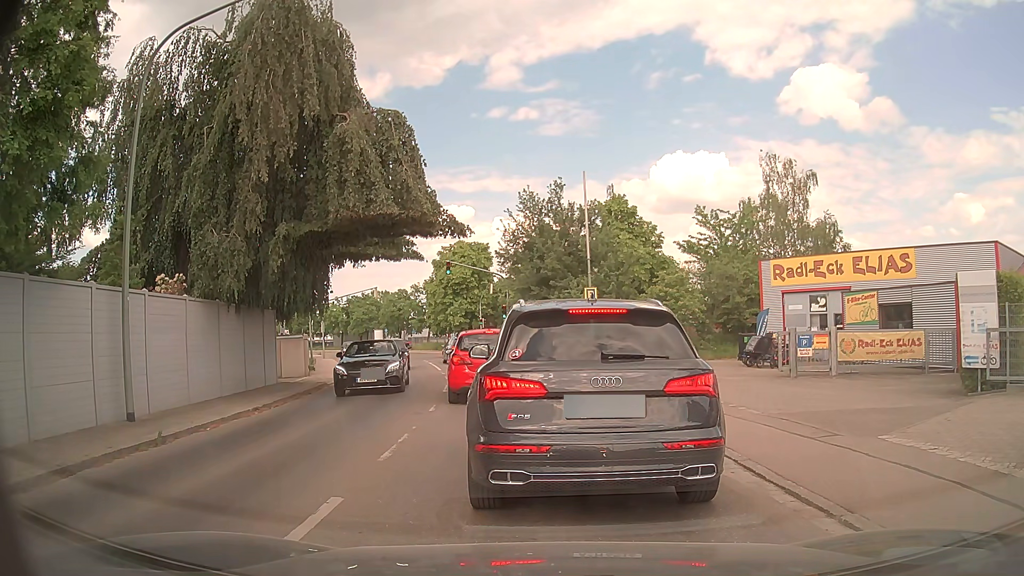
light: Day
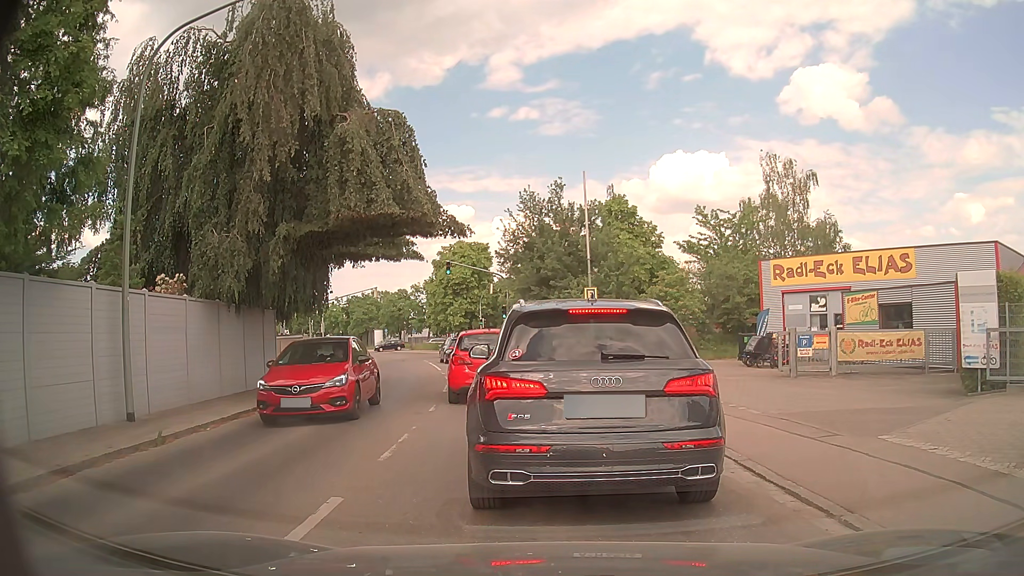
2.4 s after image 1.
(0.0, 0.0) m; 0°
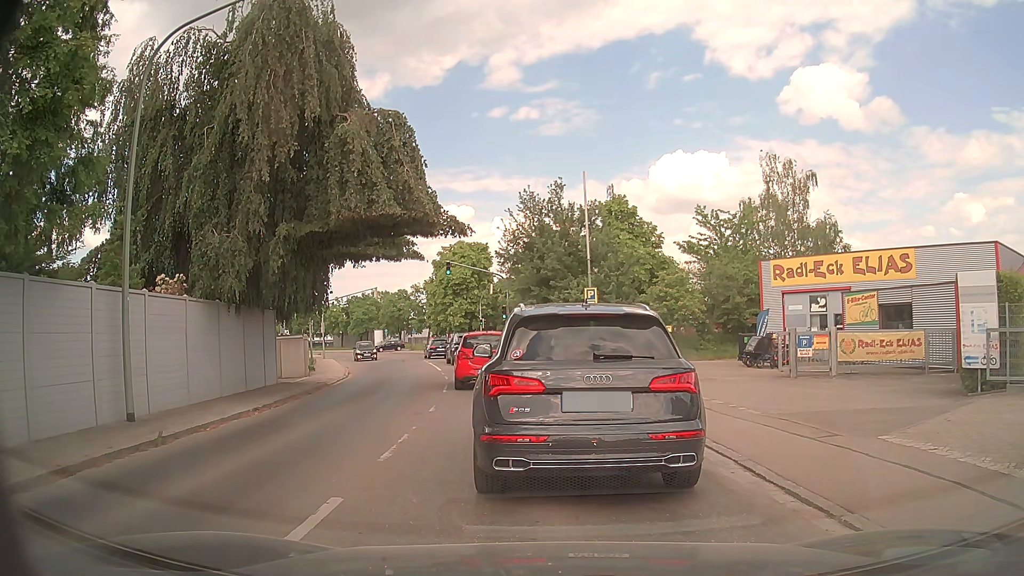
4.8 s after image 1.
(0.0, 0.0) m; 0°
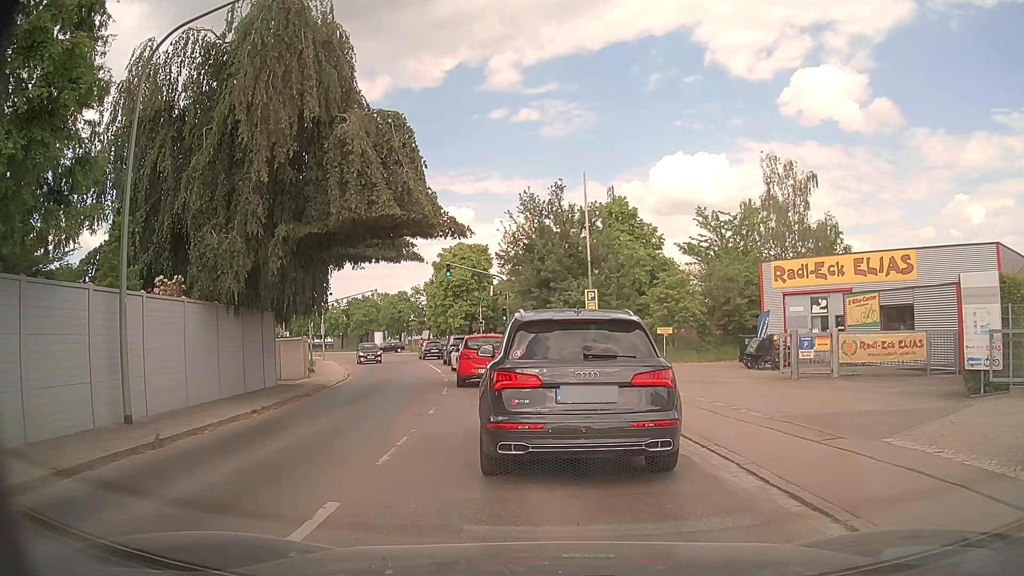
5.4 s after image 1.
(0.0, +0.1) m; 0°
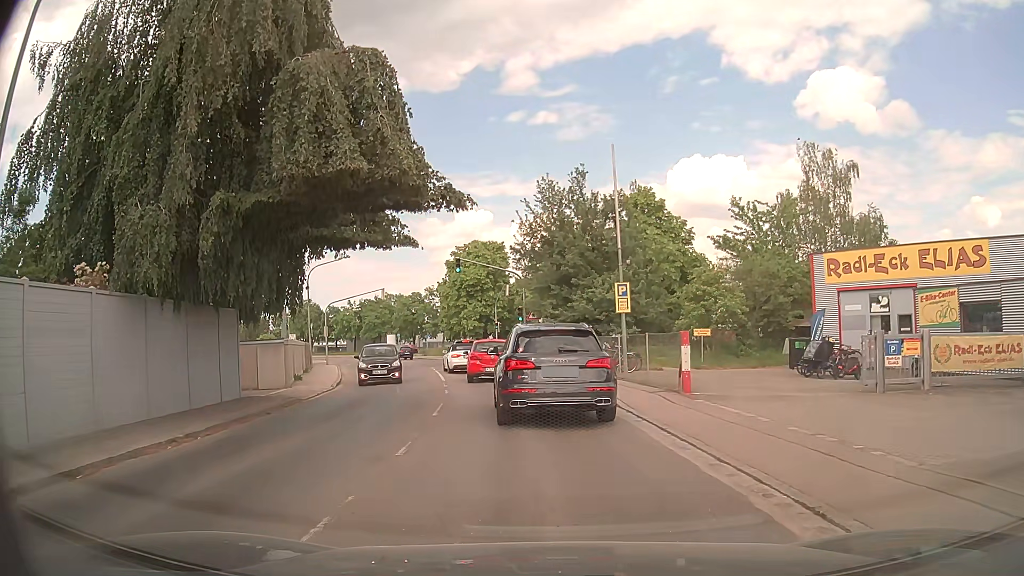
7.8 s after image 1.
(-0.2, +4.6) m; -3°
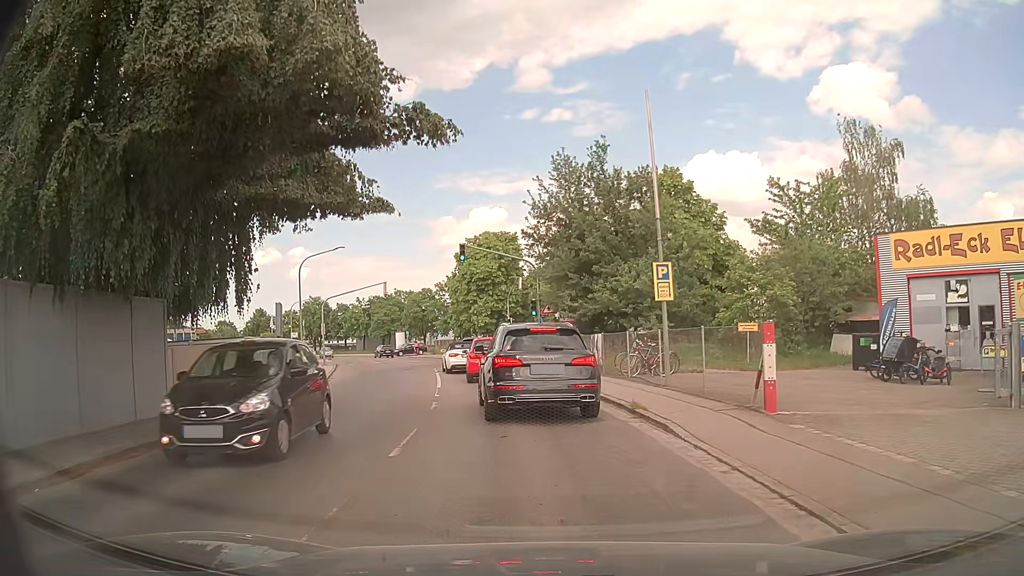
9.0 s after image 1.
(-0.1, +4.8) m; 0°
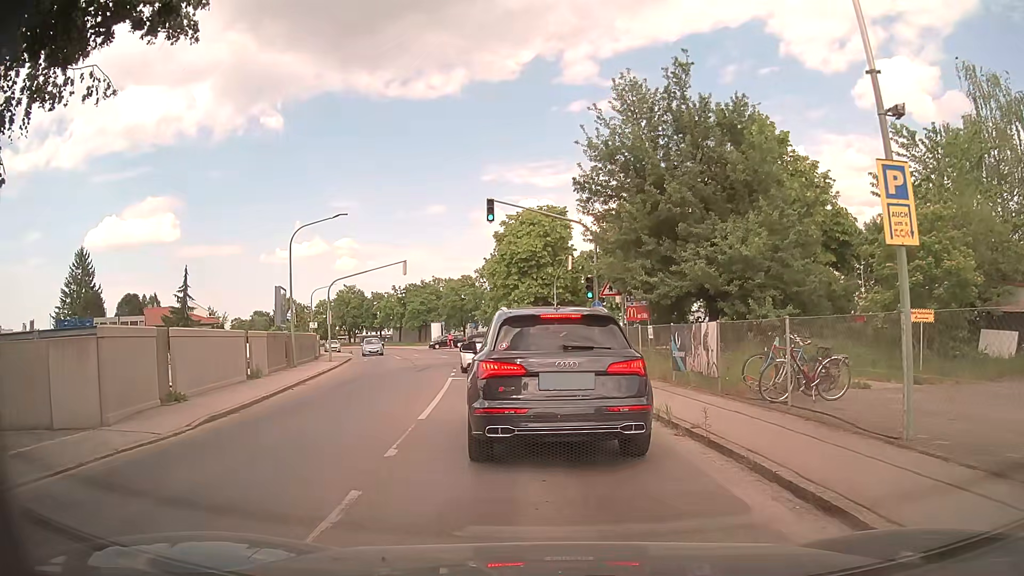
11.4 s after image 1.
(-0.5, +9.2) m; -7°
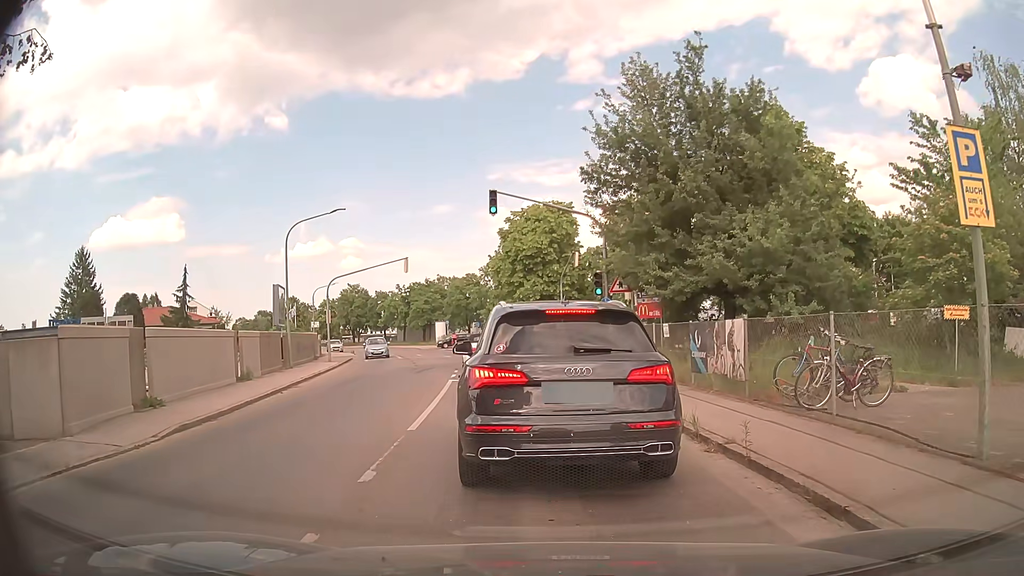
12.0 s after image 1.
(0.0, +1.2) m; -2°
